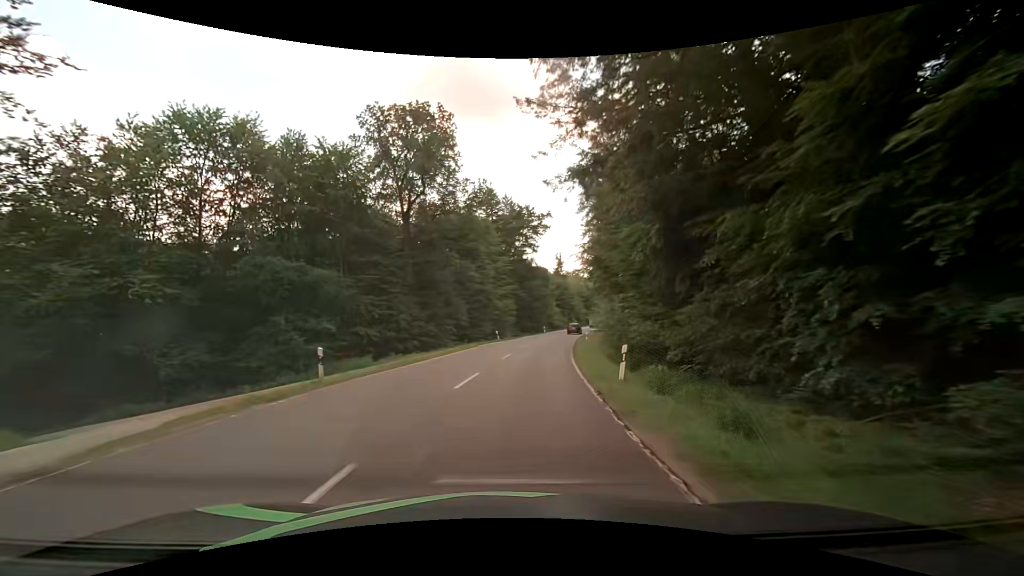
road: secondary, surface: asphalt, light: Day
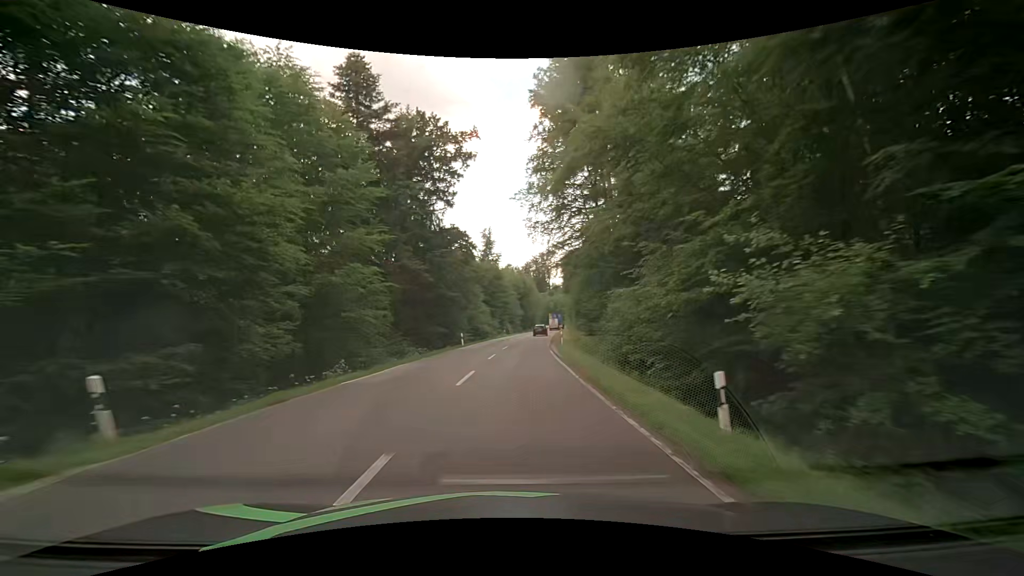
(+3.4, +40.1) m; +9°
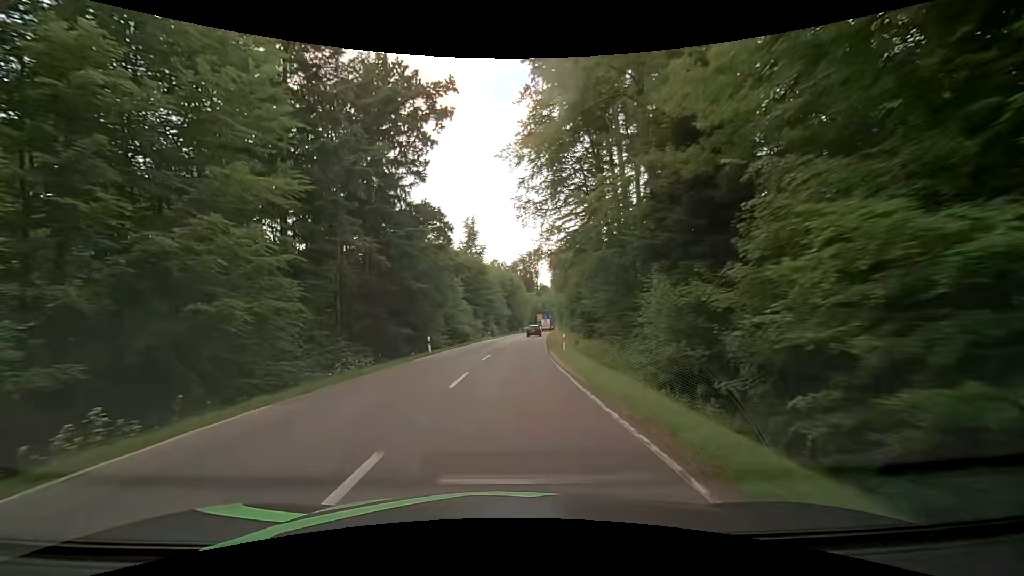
(+0.2, +10.4) m; +3°
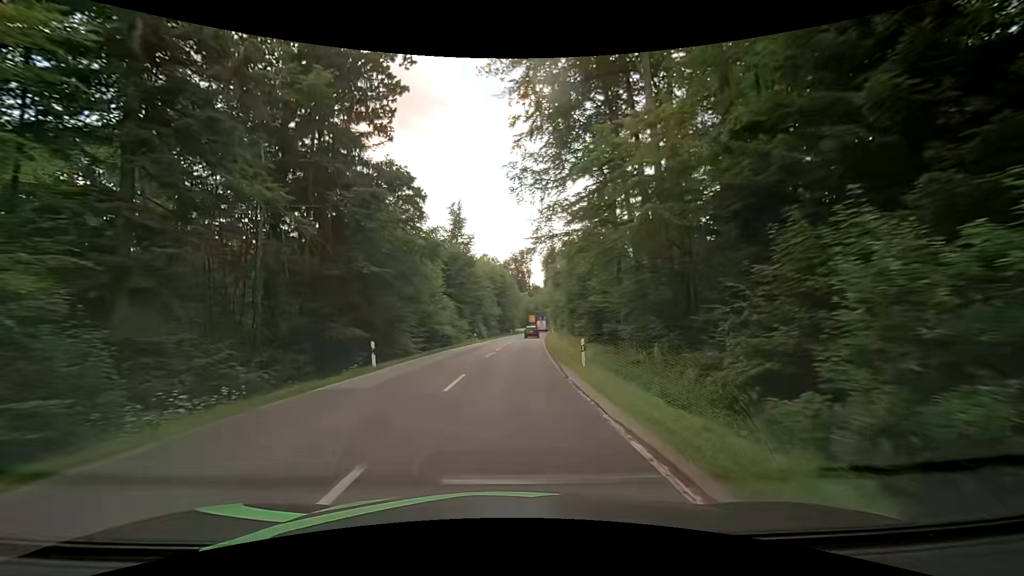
(0.0, +10.5) m; 0°
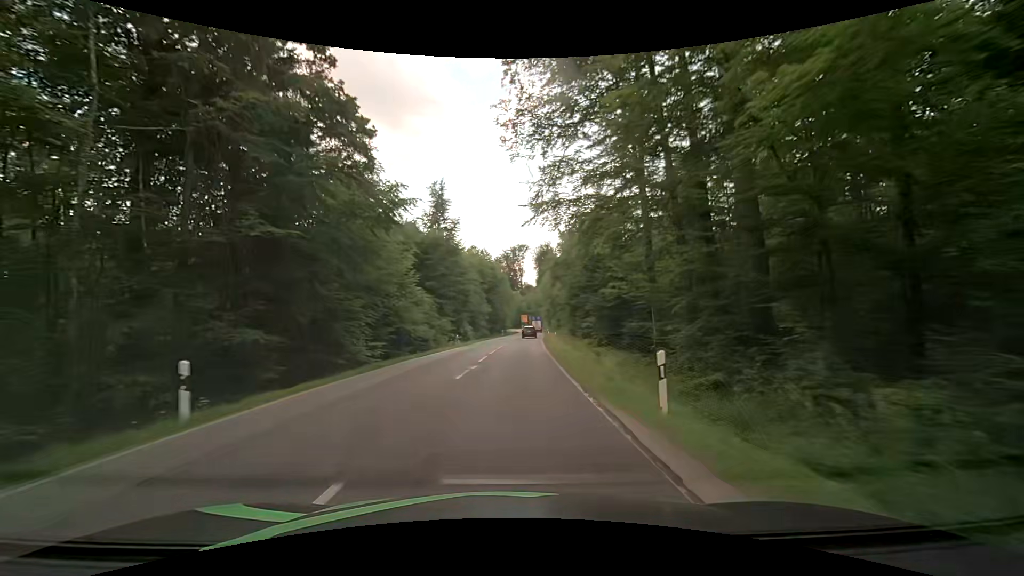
(+0.1, +10.5) m; +1°
